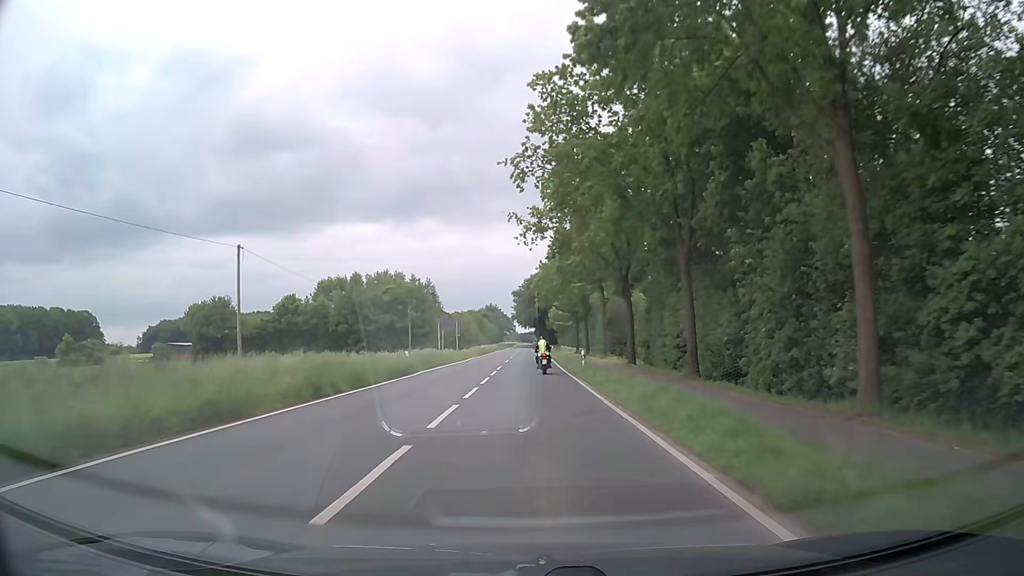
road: secondary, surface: asphalt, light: Day
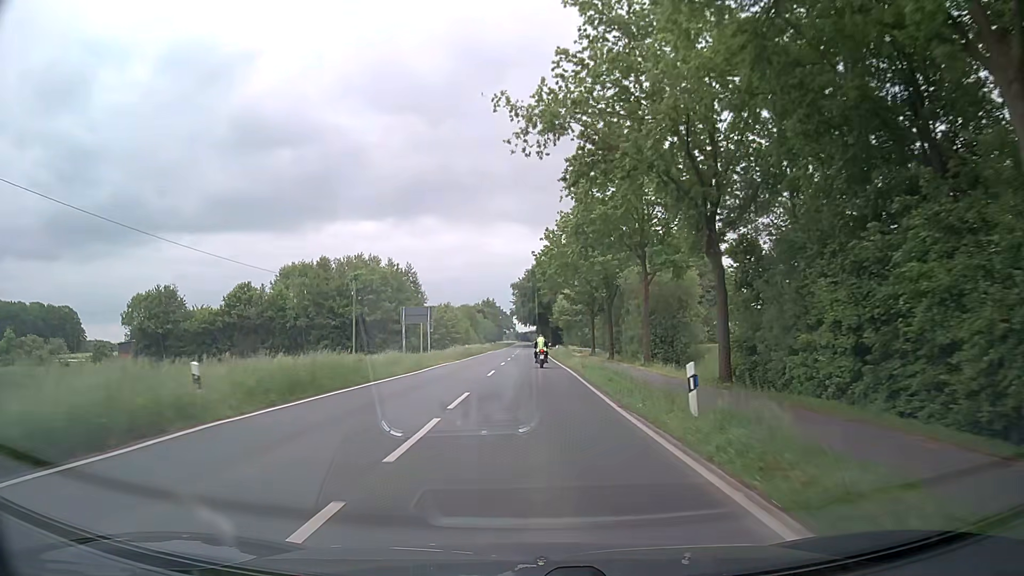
(-0.2, +21.6) m; 0°
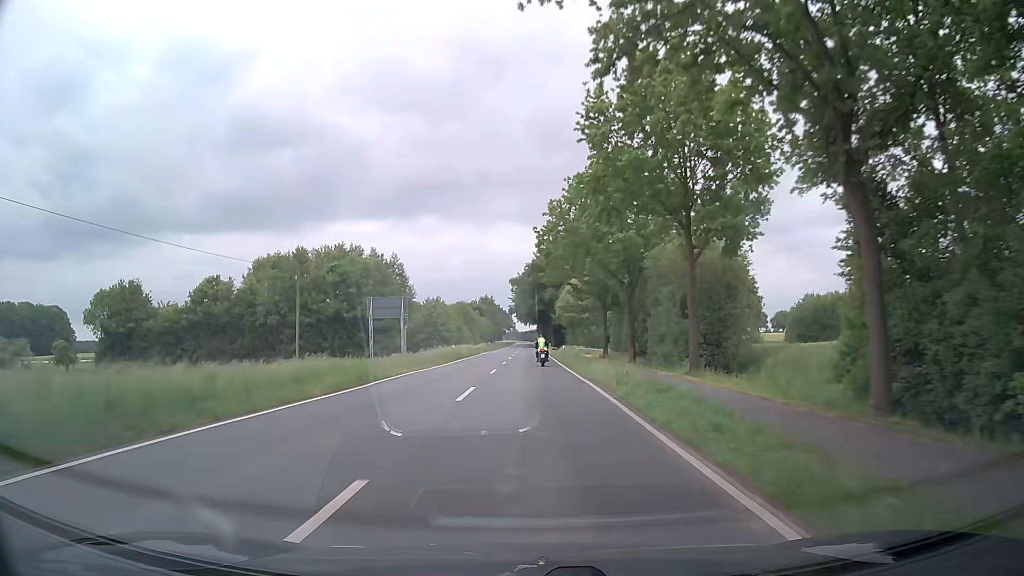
(-0.1, +11.3) m; 0°
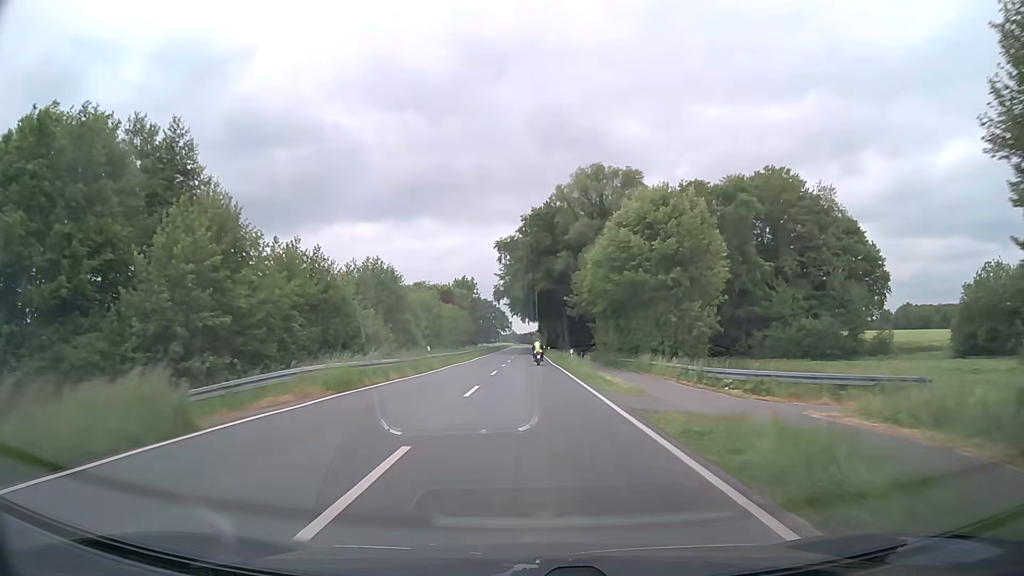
(-0.1, +60.2) m; 0°
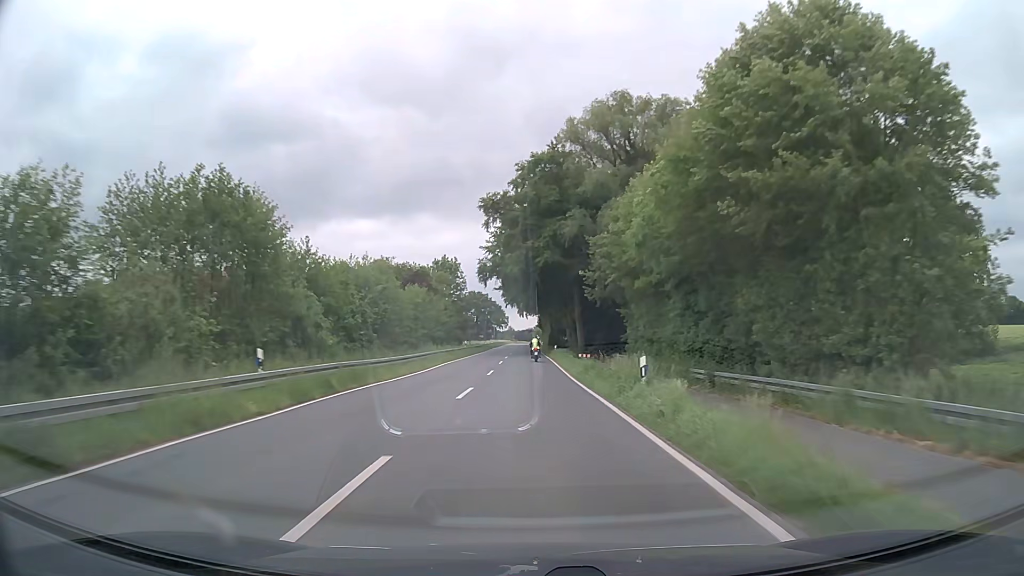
(-0.1, +25.8) m; 0°
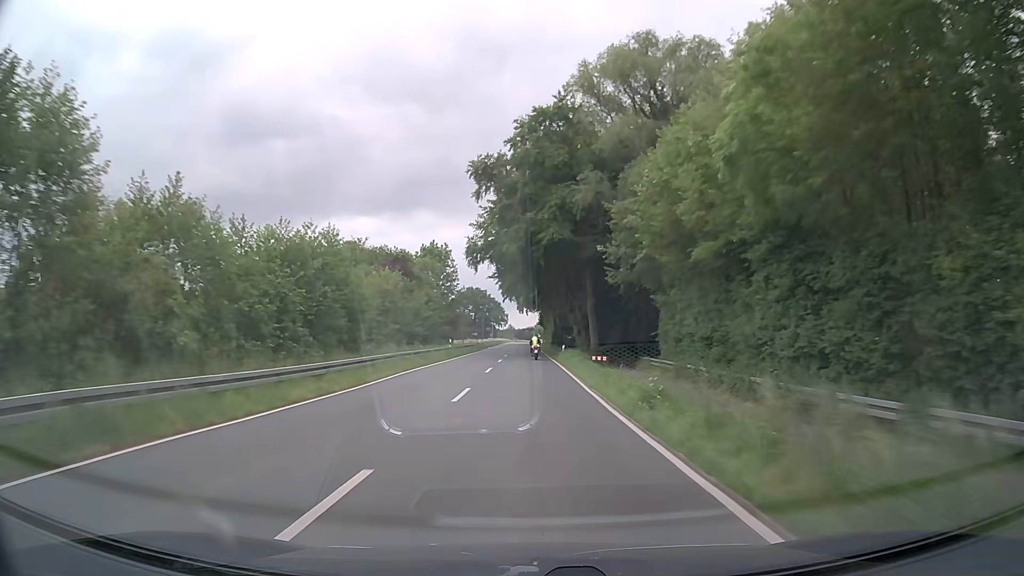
(0.0, +13.2) m; 0°
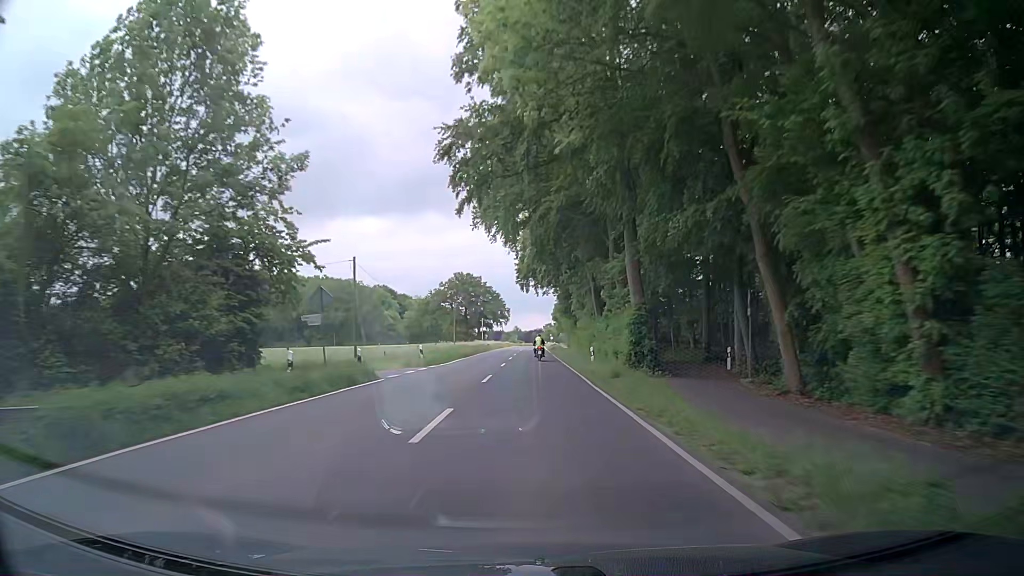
(-0.2, +68.8) m; 0°
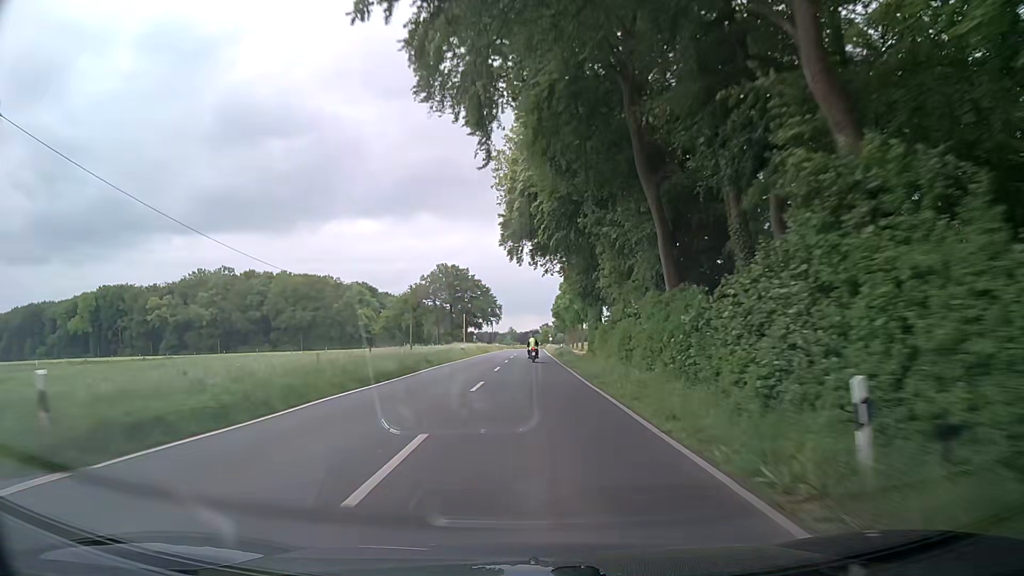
(+0.1, +28.0) m; 0°
(0, +10) (0, +20) (0, +30) (0, +40) (0, +50) (0, +60) (0, +70) (0, +80) (0, +90) (+1, +100) m
